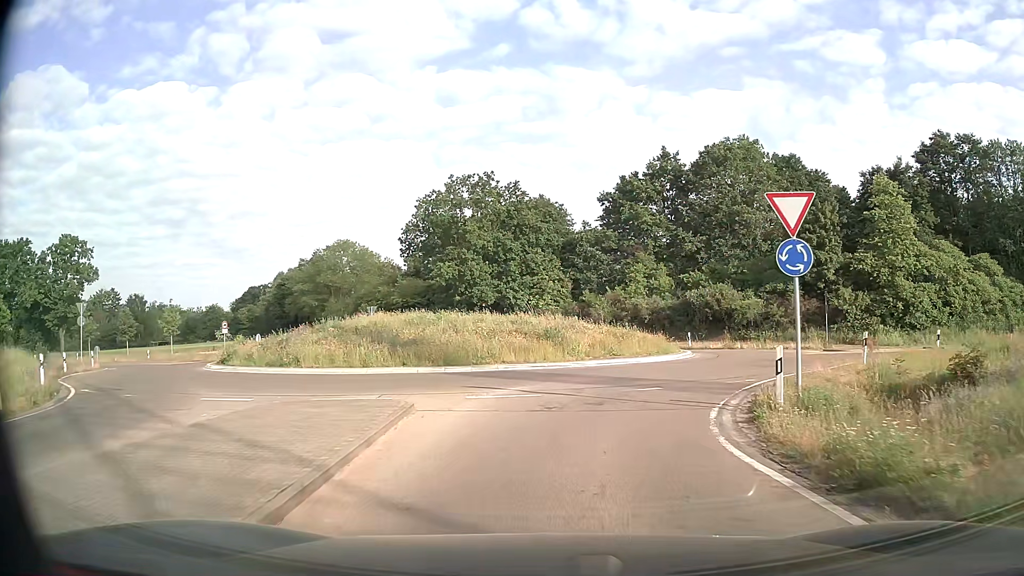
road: secondary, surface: asphalt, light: Day
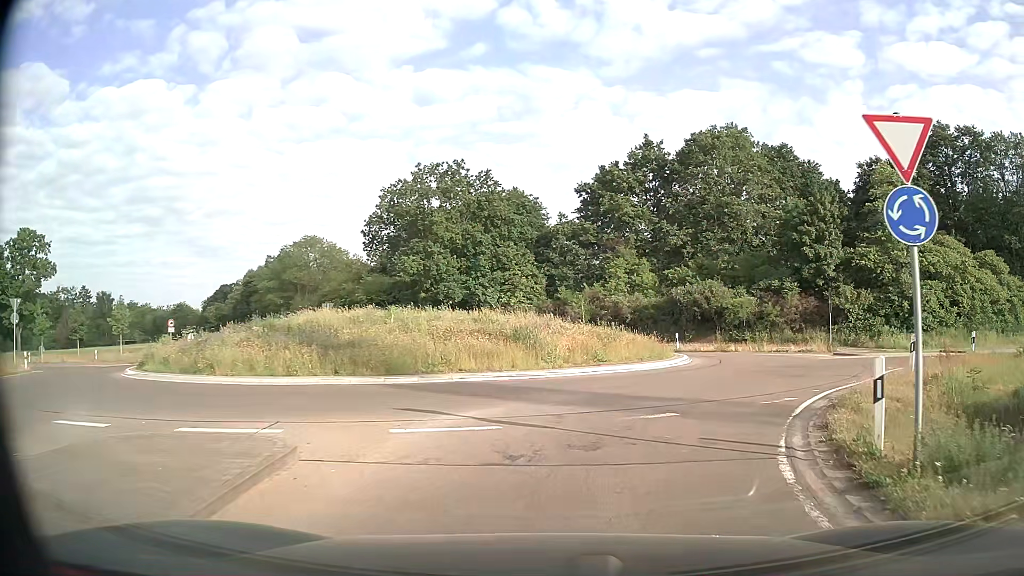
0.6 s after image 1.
(+0.1, +4.4) m; +2°
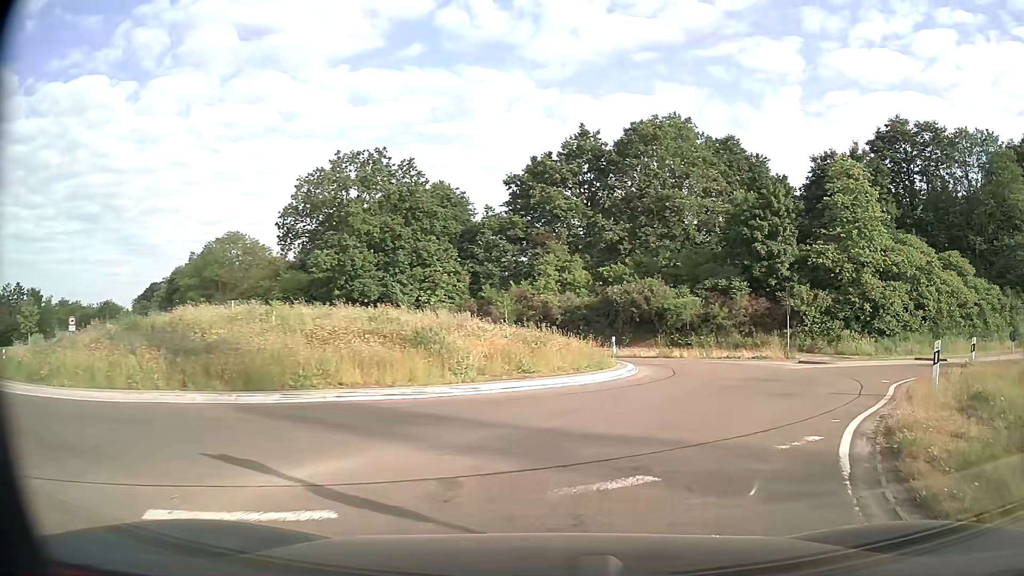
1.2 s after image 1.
(+0.2, +4.2) m; +6°
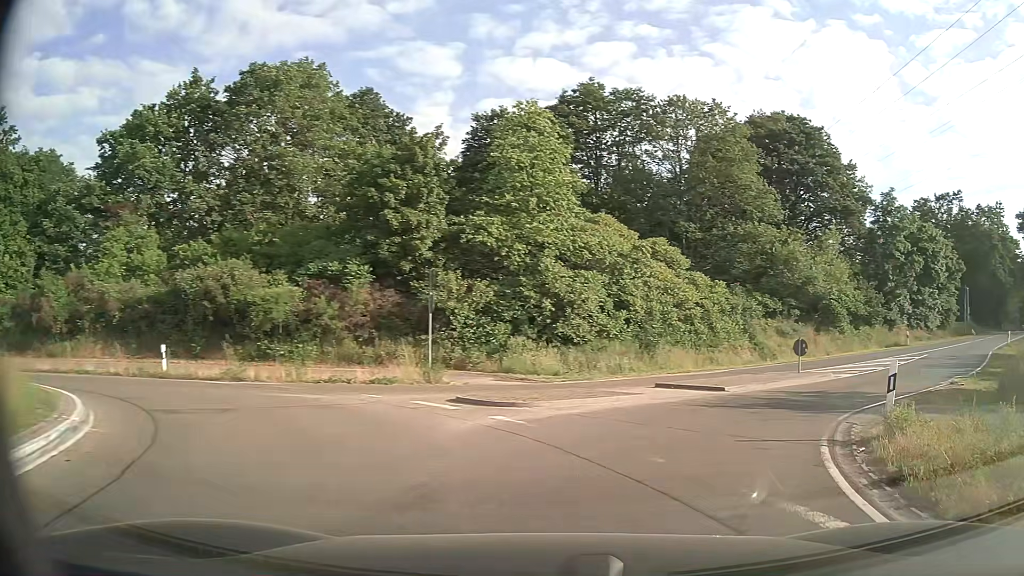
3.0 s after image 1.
(+3.3, +12.5) m; +31°
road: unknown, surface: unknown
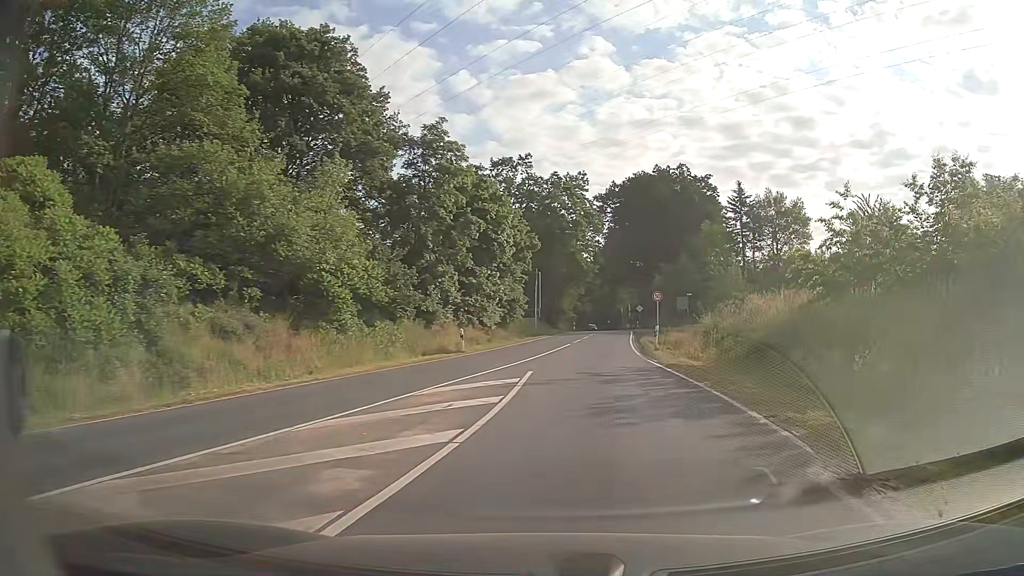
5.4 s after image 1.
(+8.4, +18.8) m; +42°
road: secondary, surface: asphalt
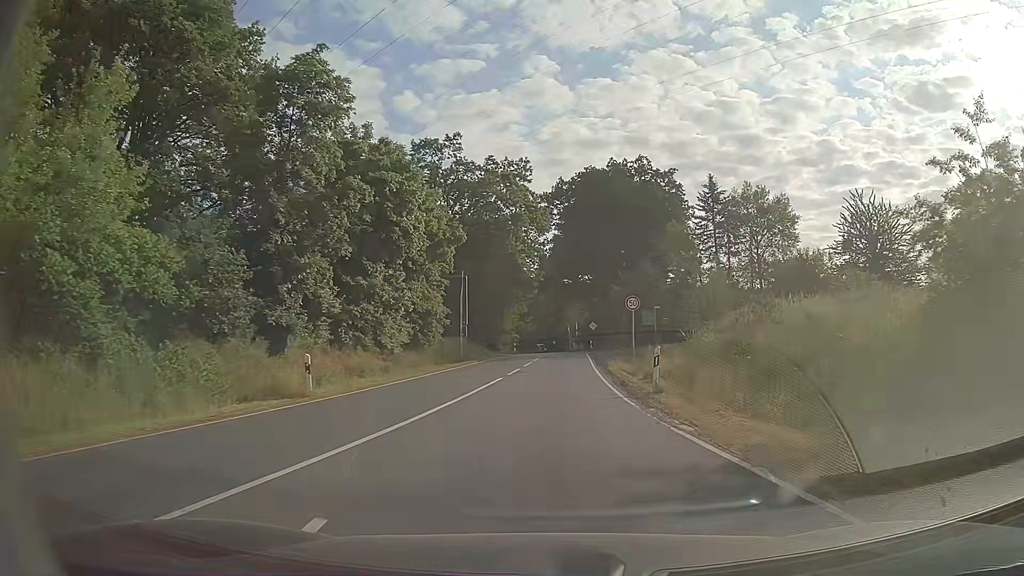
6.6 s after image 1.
(+0.7, +13.4) m; +5°
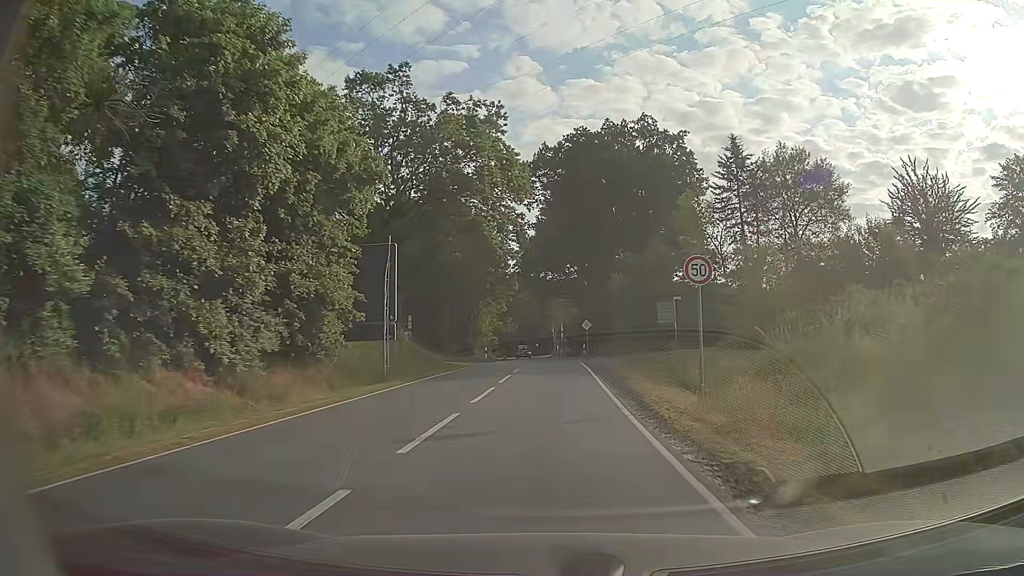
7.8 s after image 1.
(+0.2, +15.0) m; +1°
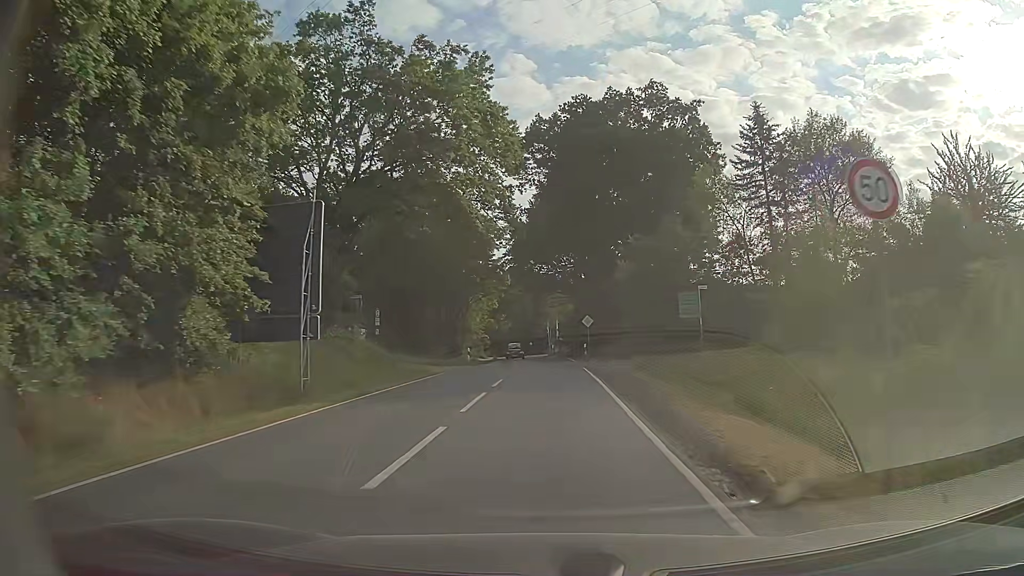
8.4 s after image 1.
(0.0, +7.9) m; +1°
(0, +10) (0, +20) (0, +30) (0, +40) (0, +50) (0, +60) (-1, +70) (-1, +80) (-2, +90) (-3, +100) m
